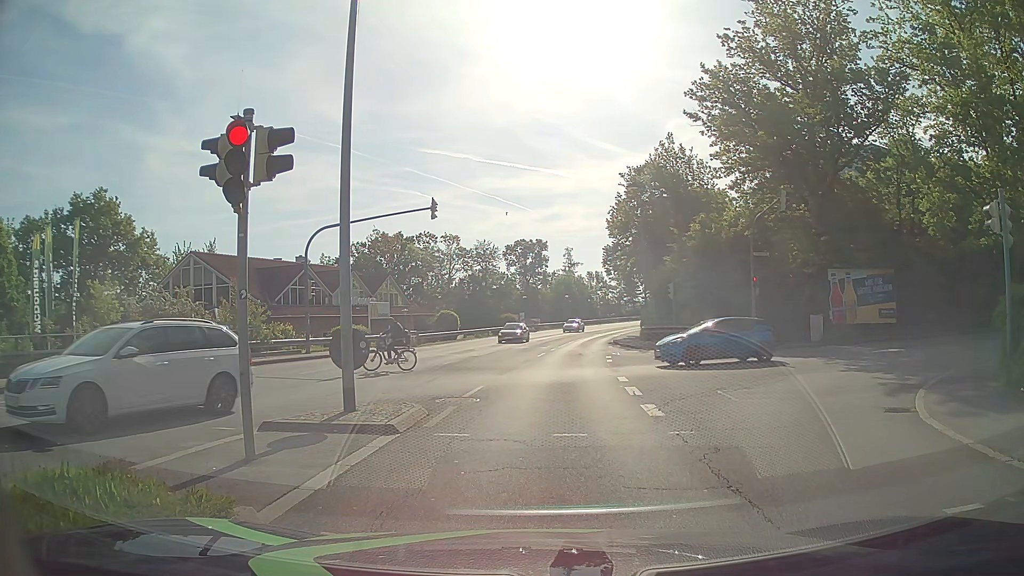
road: tertiary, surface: asphalt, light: Day
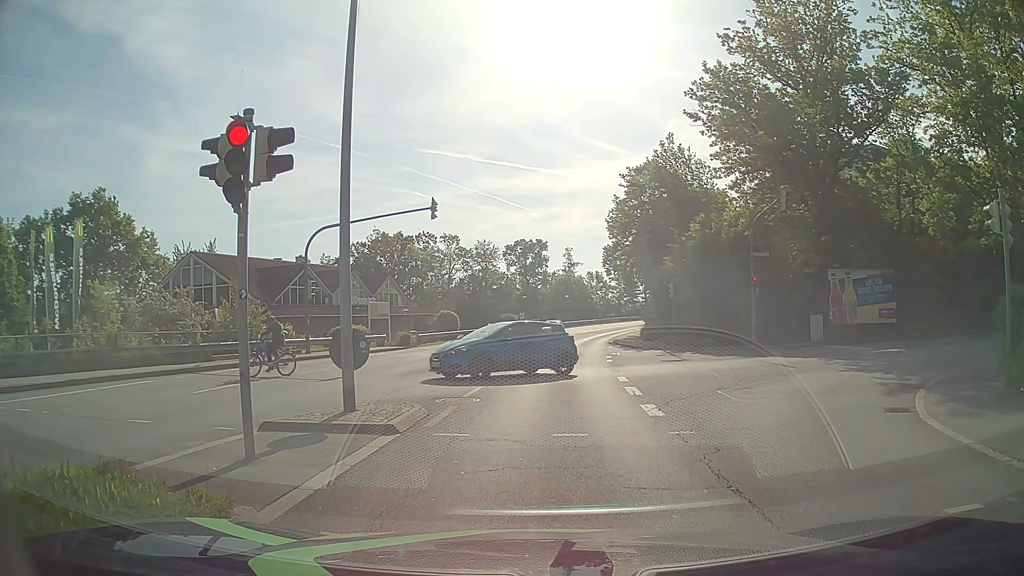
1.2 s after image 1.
(0.0, 0.0) m; 0°
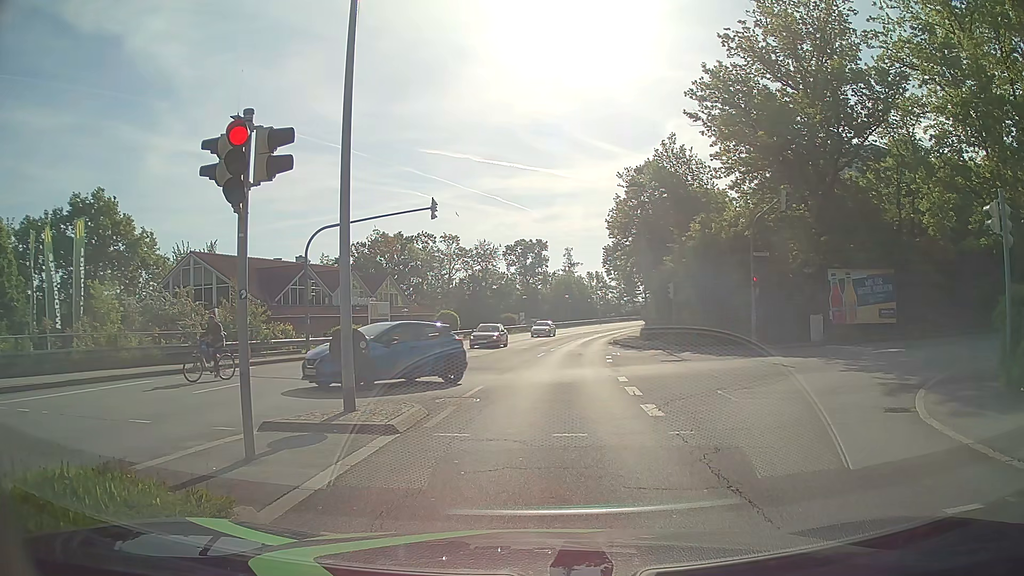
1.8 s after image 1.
(0.0, 0.0) m; 0°
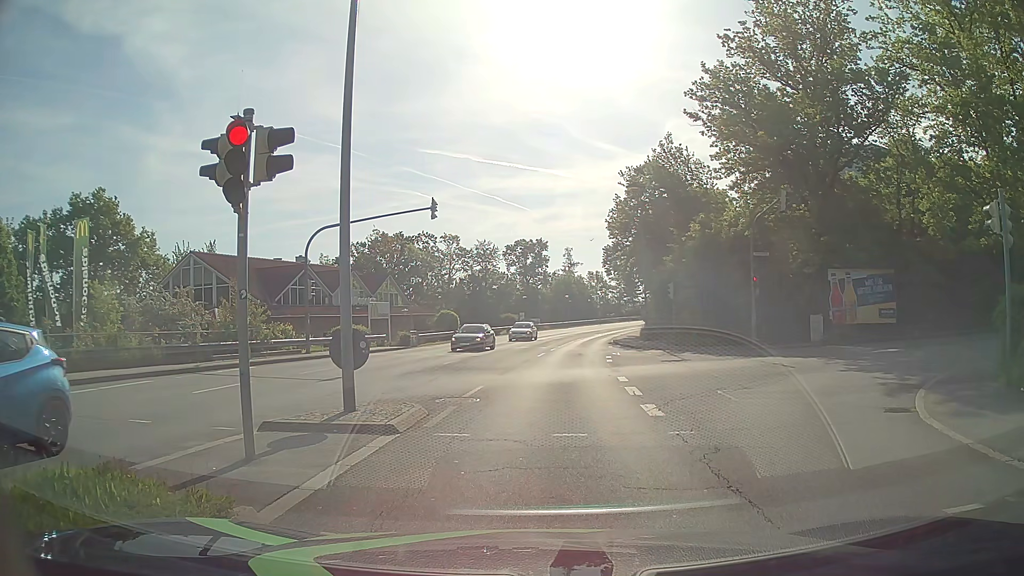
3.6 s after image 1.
(0.0, 0.0) m; 0°
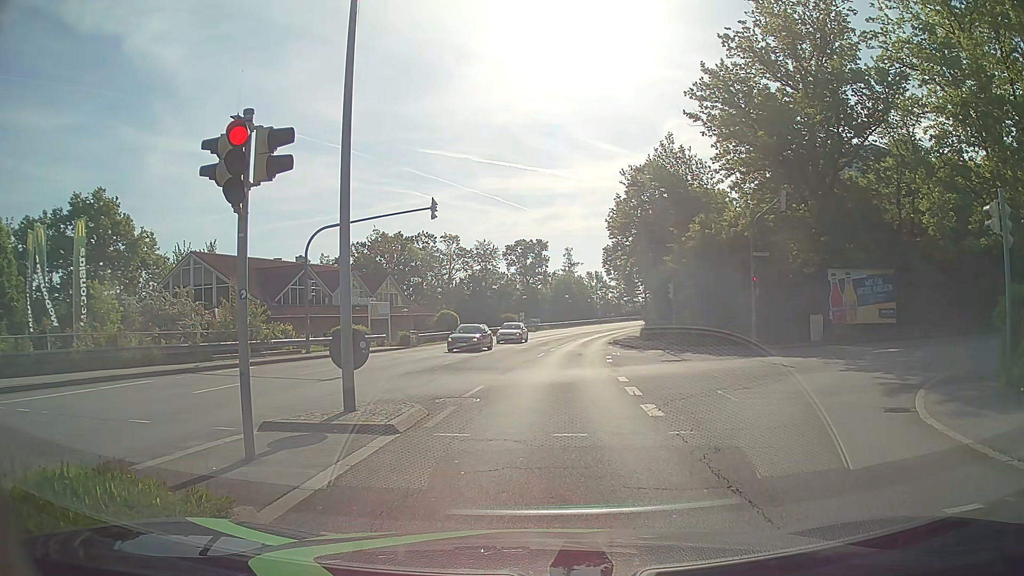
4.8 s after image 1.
(0.0, 0.0) m; 0°
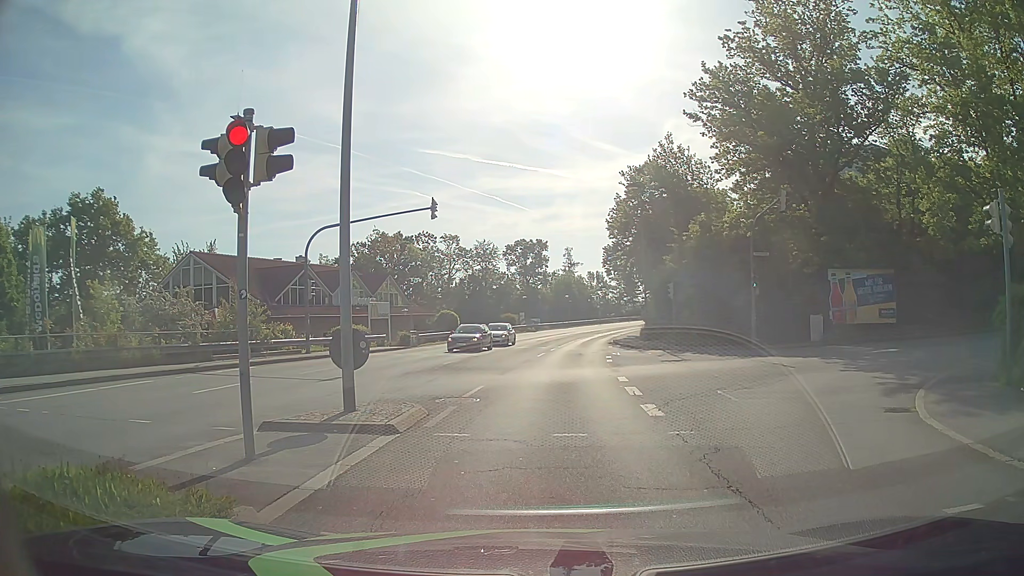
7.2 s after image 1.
(0.0, 0.0) m; 0°
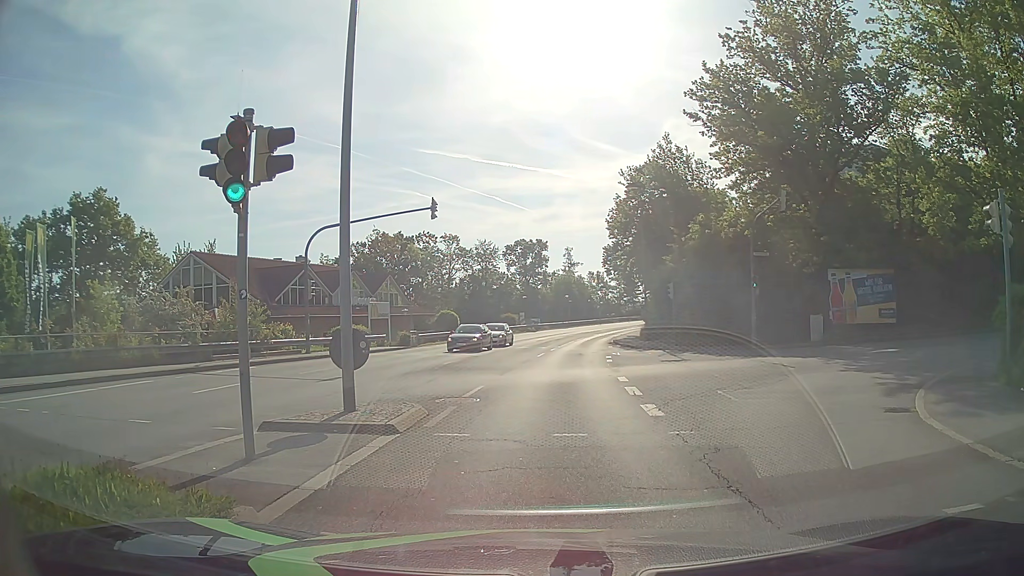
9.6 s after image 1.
(0.0, 0.0) m; 0°
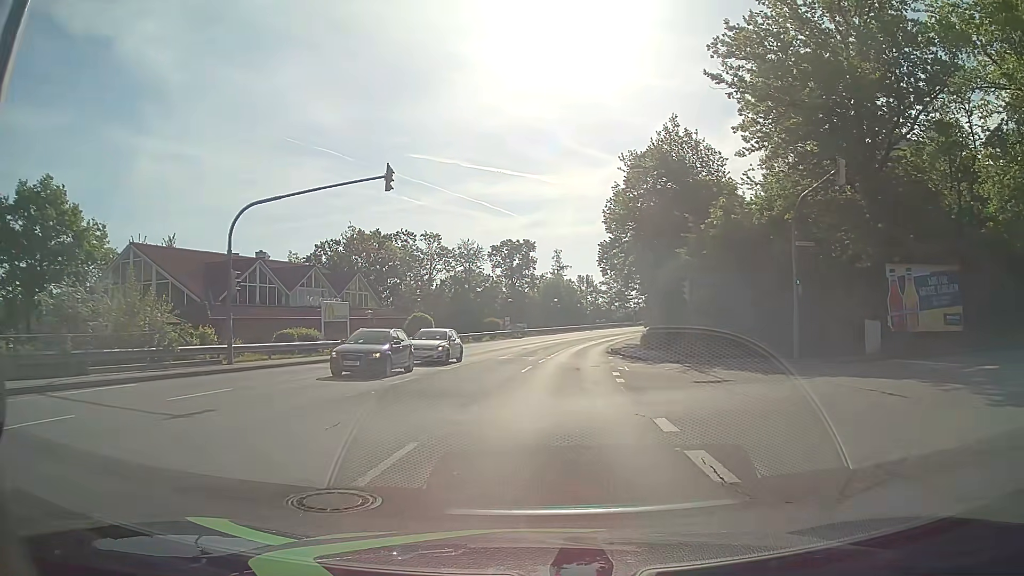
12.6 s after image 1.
(+0.2, +7.5) m; +2°
(0, +10) (0, +20) (+1, +30) (+2, +40) (+4, +50) (+5, +60) (+7, +69) (+10, +79) (+13, +89) (+17, +98) m
